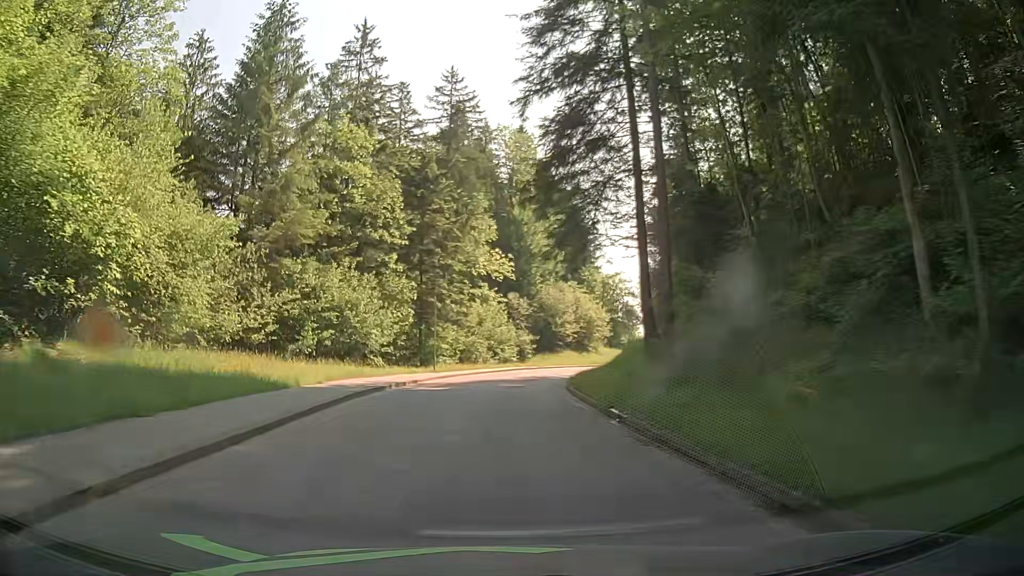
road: tertiary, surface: asphalt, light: Day
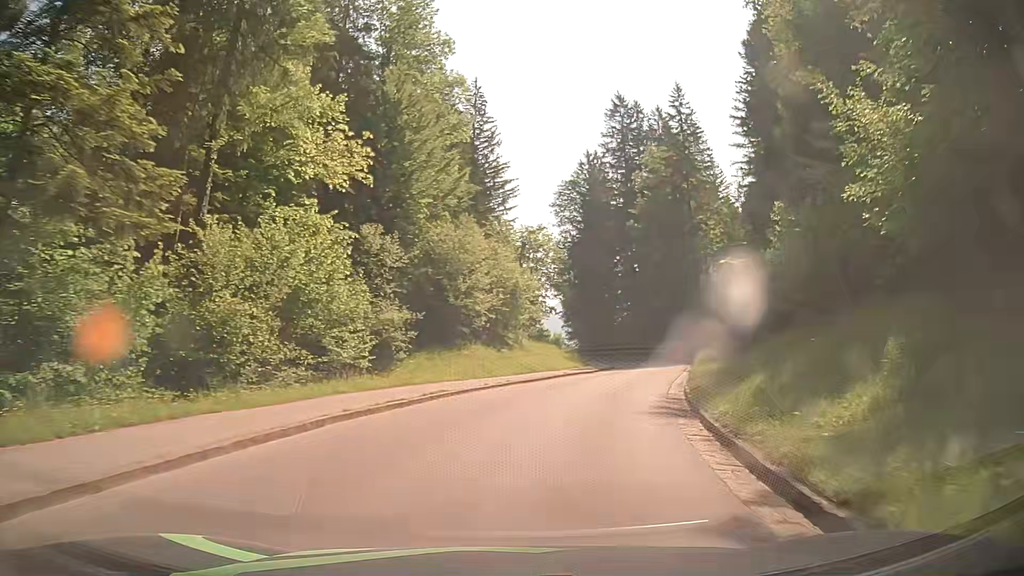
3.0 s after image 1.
(+1.4, +35.5) m; +11°
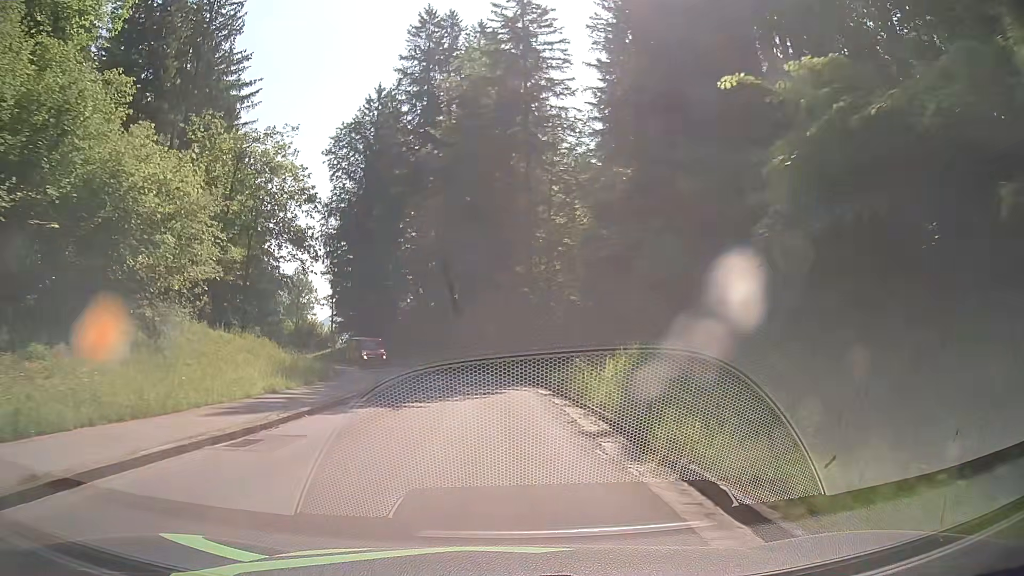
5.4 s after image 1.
(+5.2, +27.4) m; +17°
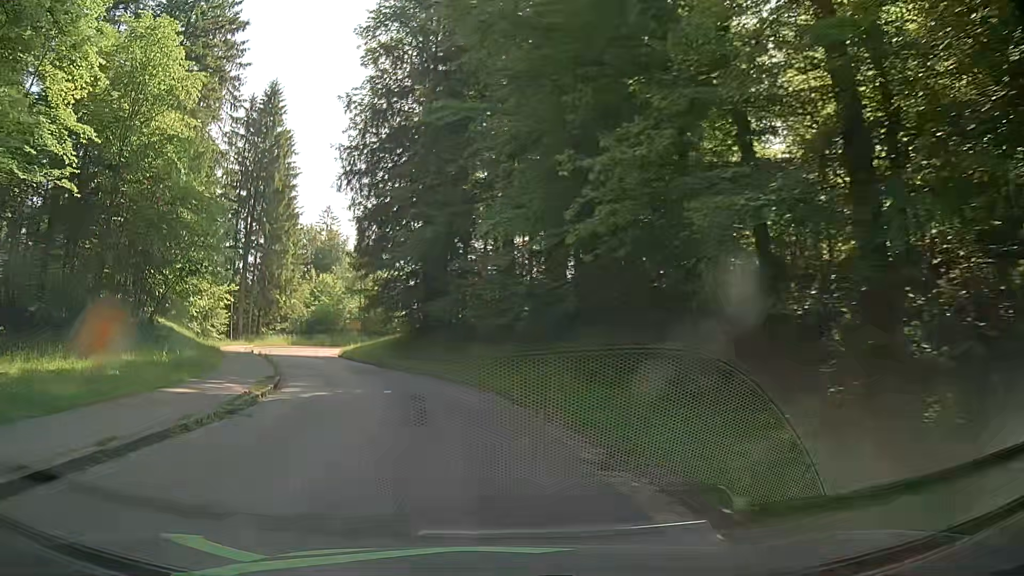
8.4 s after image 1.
(-1.0, +31.7) m; -9°
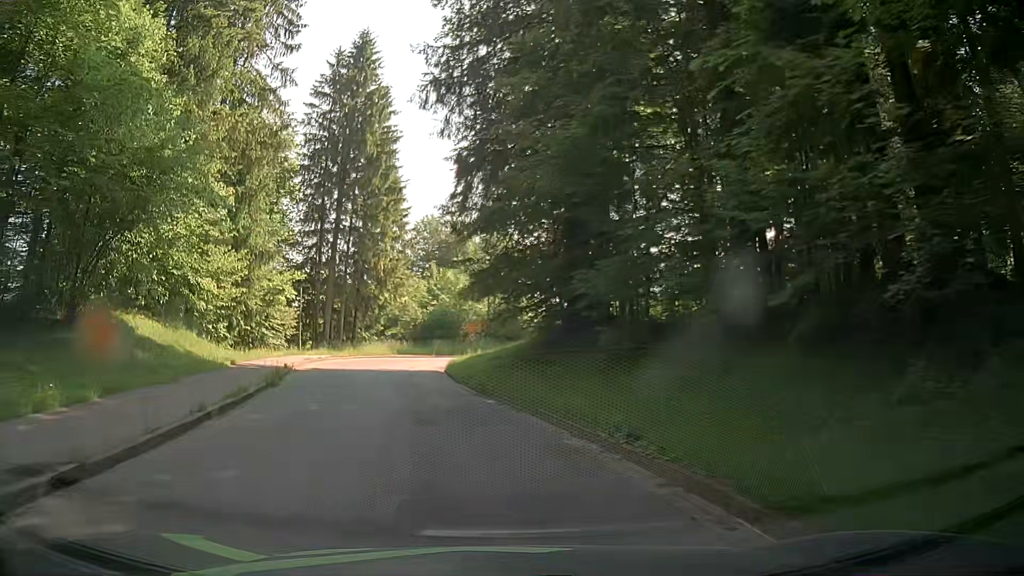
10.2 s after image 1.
(-2.1, +16.8) m; -13°
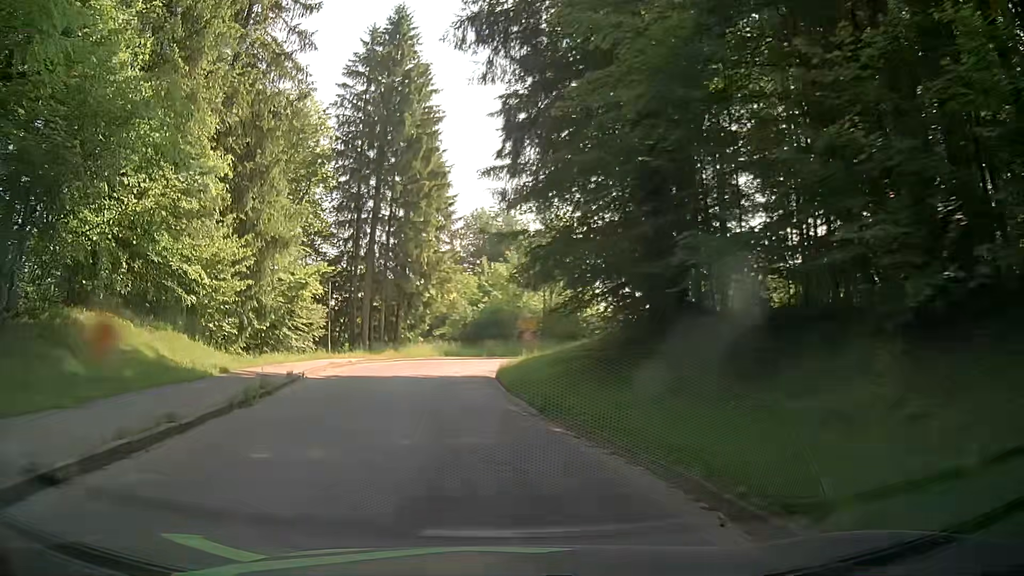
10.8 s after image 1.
(-0.3, +5.9) m; -5°
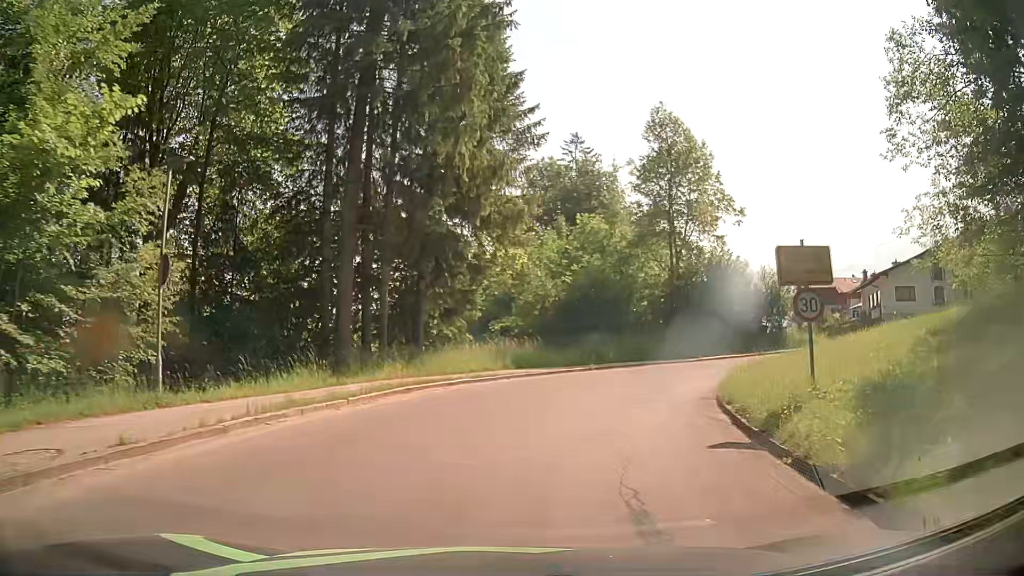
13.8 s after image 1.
(-3.0, +26.7) m; -6°
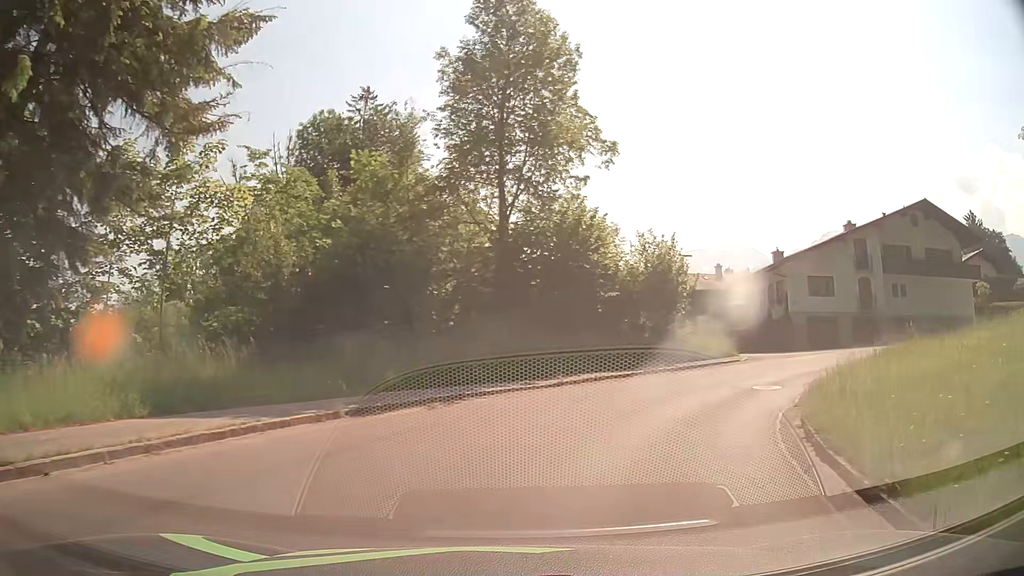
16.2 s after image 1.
(+2.4, +16.7) m; +19°
(+1, +10) (+6, +19) (+14, +25) (+23, +29) (+33, +32) (+42, +36) (+51, +41) (+59, +47) (+66, +54) (+71, +62) m
